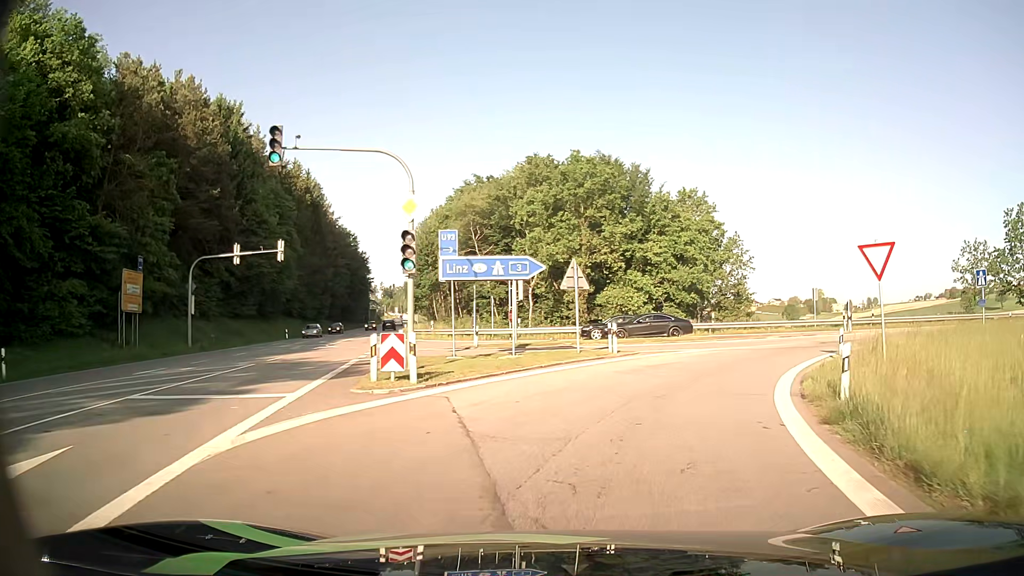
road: motorway_link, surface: asphalt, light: Day
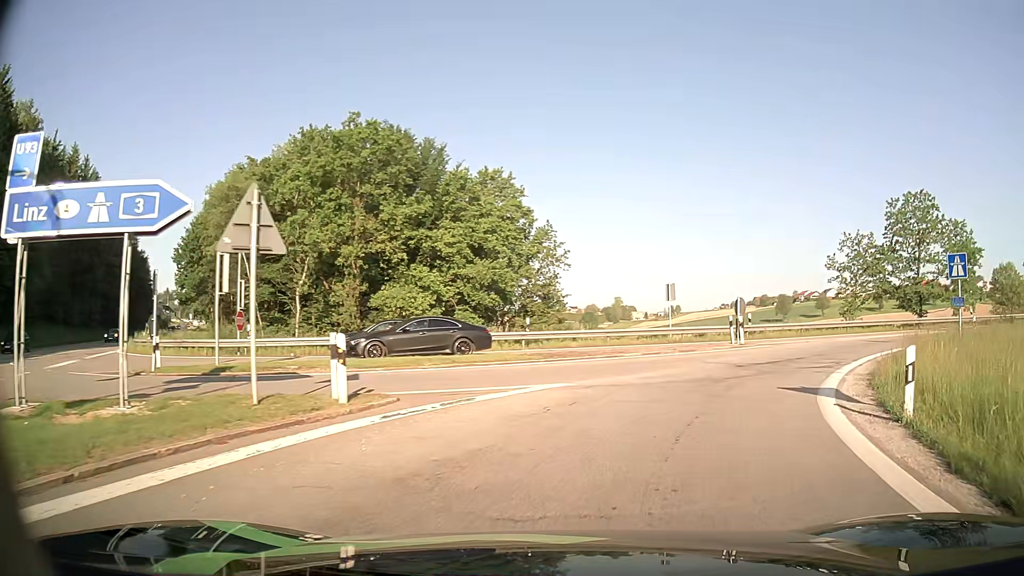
(+1.8, +13.1) m; +18°
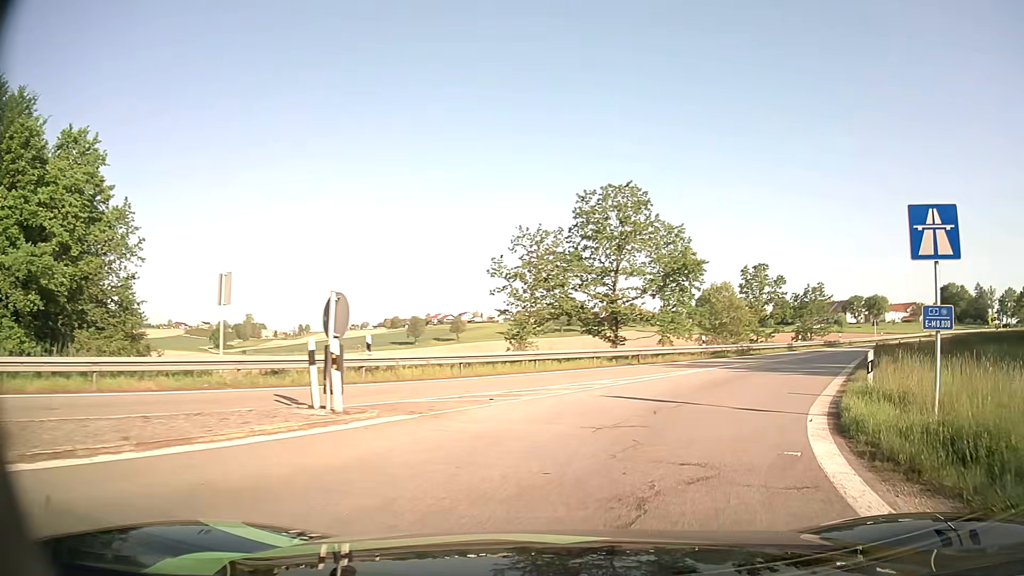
(+4.1, +15.5) m; +30°
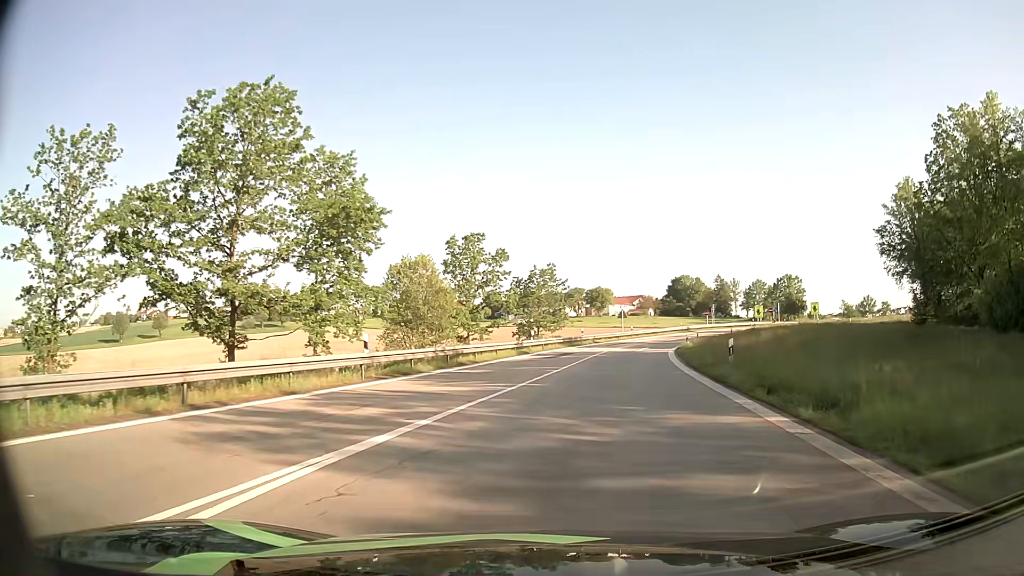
(+5.4, +19.0) m; +26°
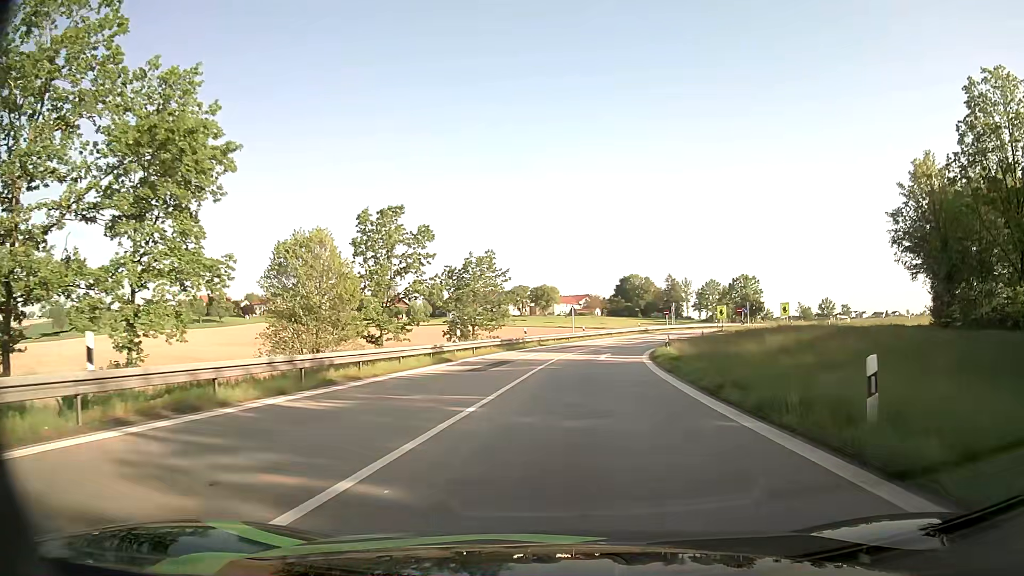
(+0.5, +11.0) m; +4°
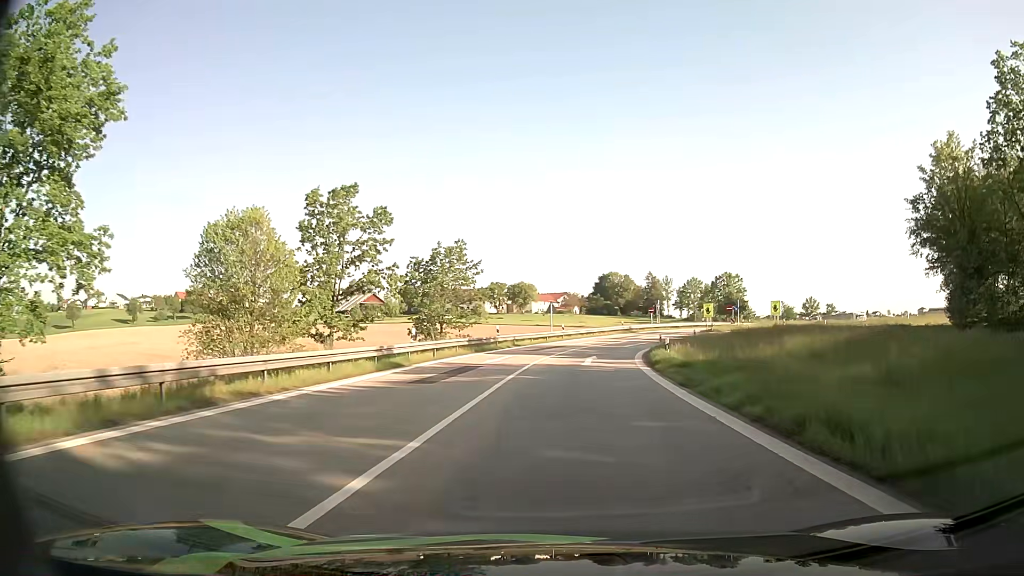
(+0.1, +5.6) m; +2°
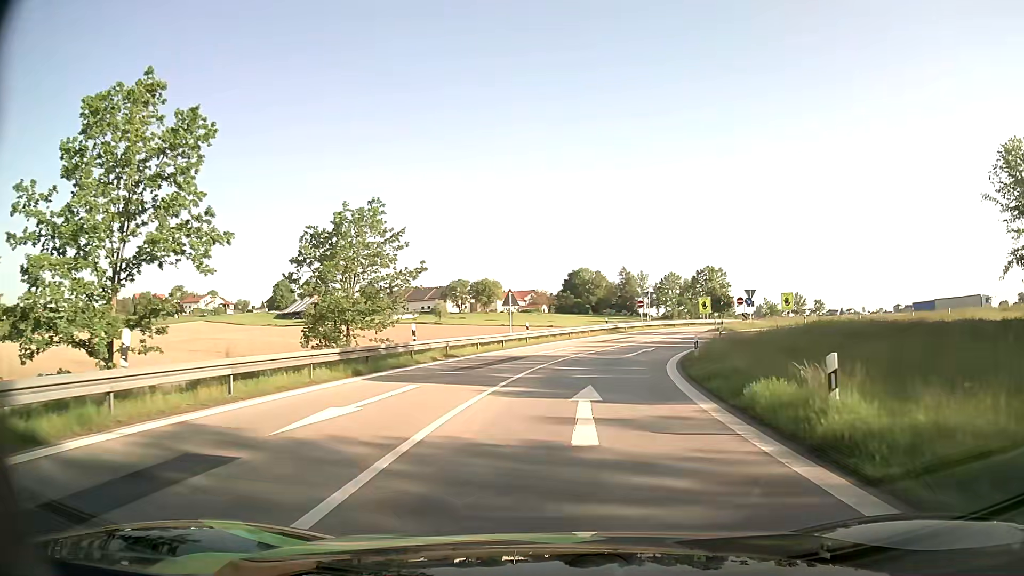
(+0.6, +17.5) m; +3°
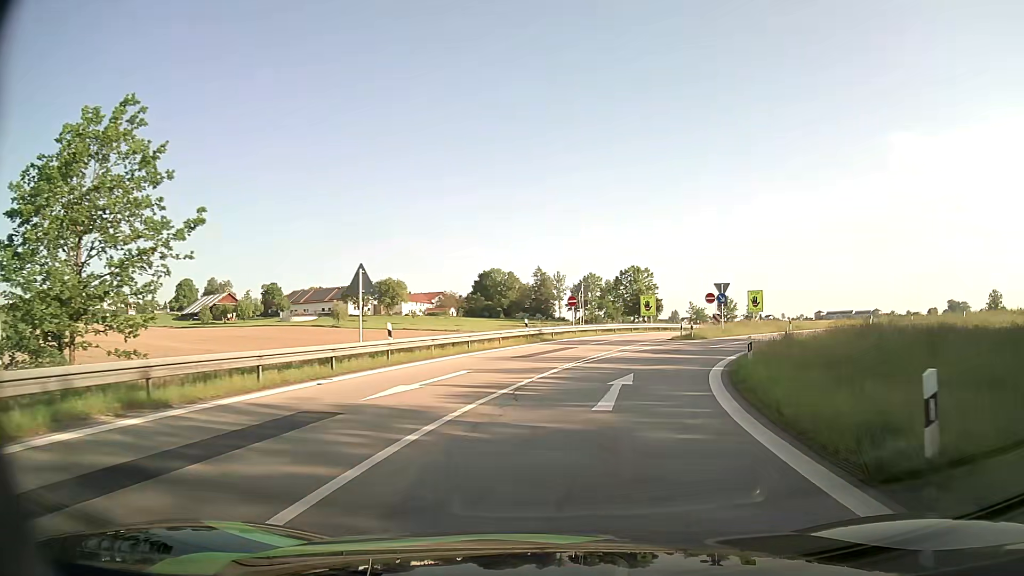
(+0.9, +17.8) m; +8°
(+1, +10) (+3, +20) (+6, +29) (+11, +38) (+18, +45) (+26, +51) (+35, +54) (+45, +55) (+55, +53) (+64, +50) m
